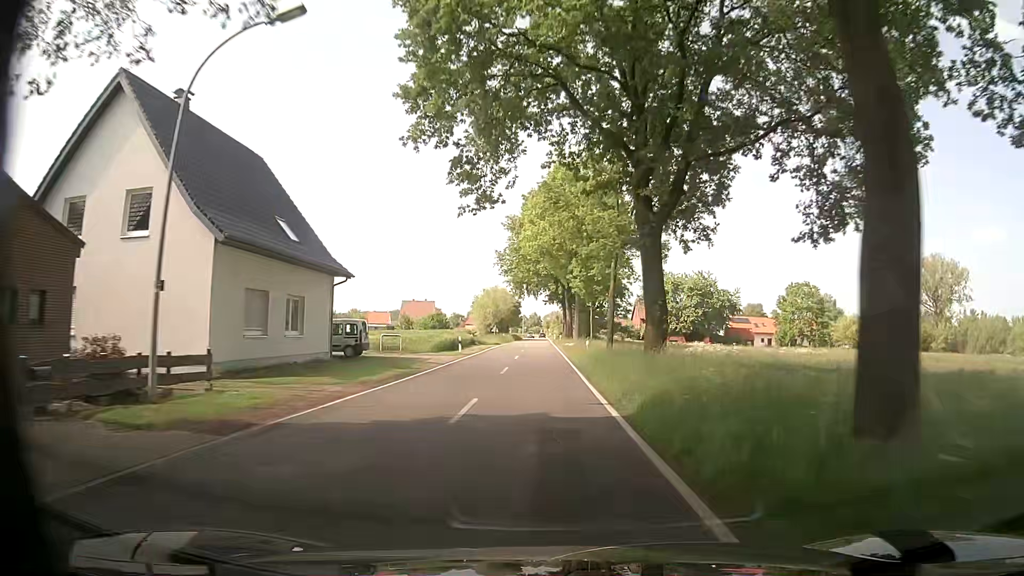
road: tertiary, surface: asphalt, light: Day
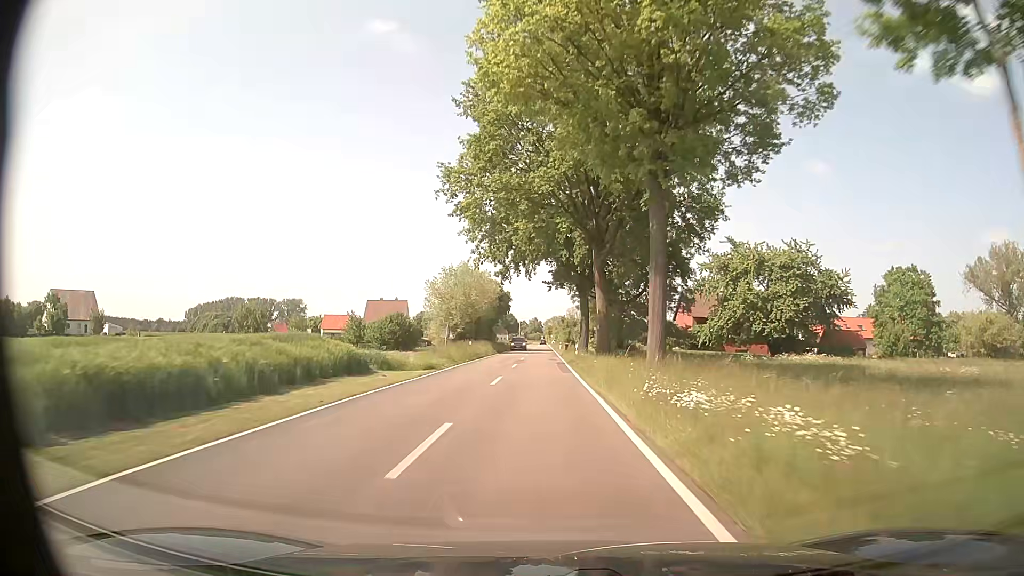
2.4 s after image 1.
(-0.4, +40.2) m; 0°
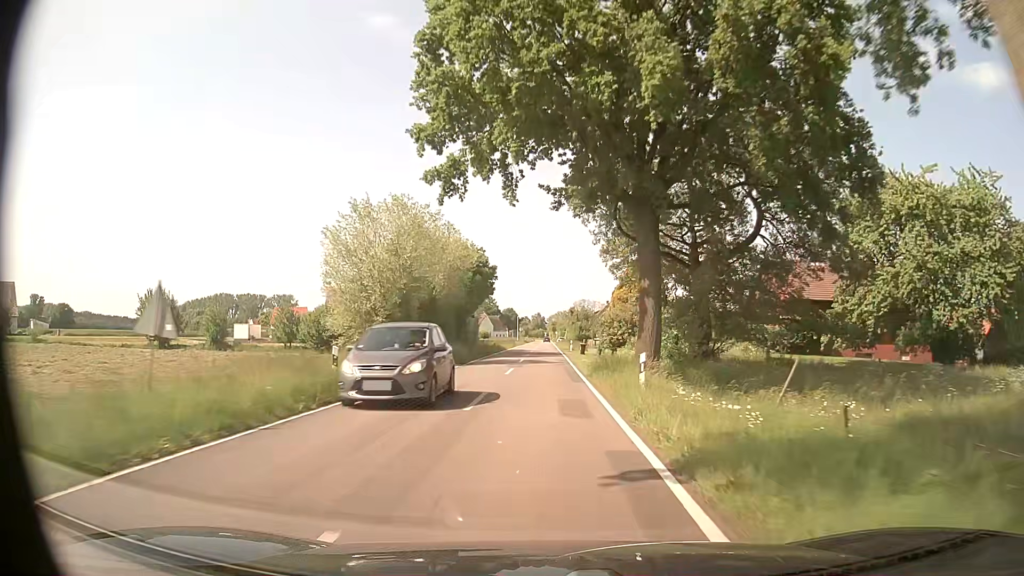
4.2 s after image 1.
(0.0, +30.3) m; 0°
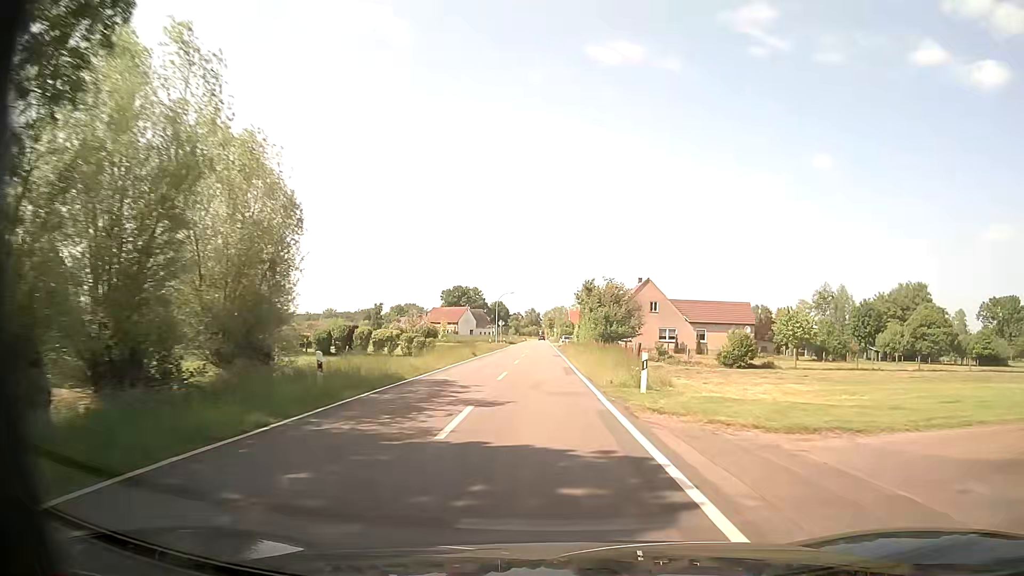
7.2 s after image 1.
(-0.4, +51.0) m; 0°
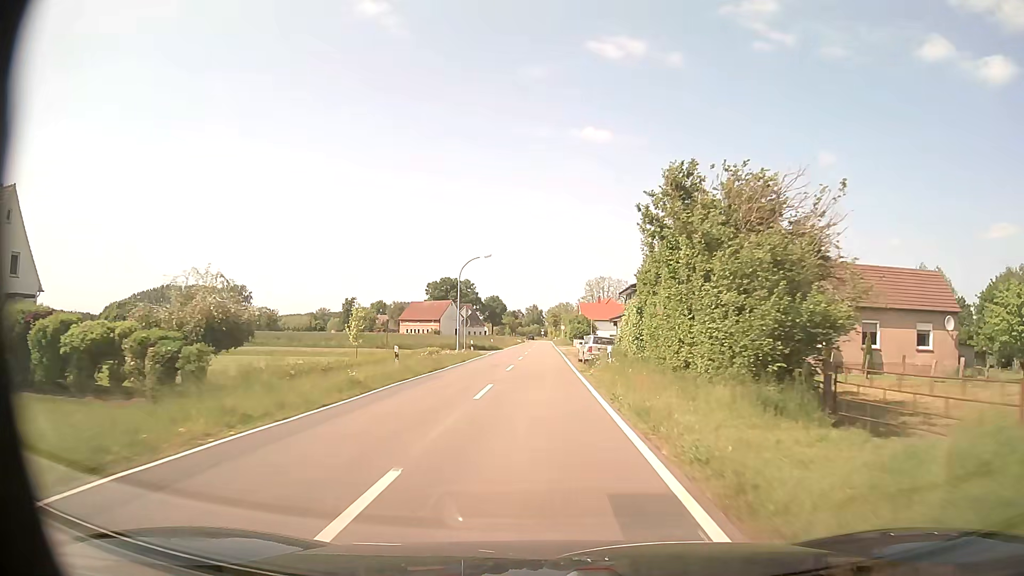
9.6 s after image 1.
(-0.1, +41.5) m; 0°
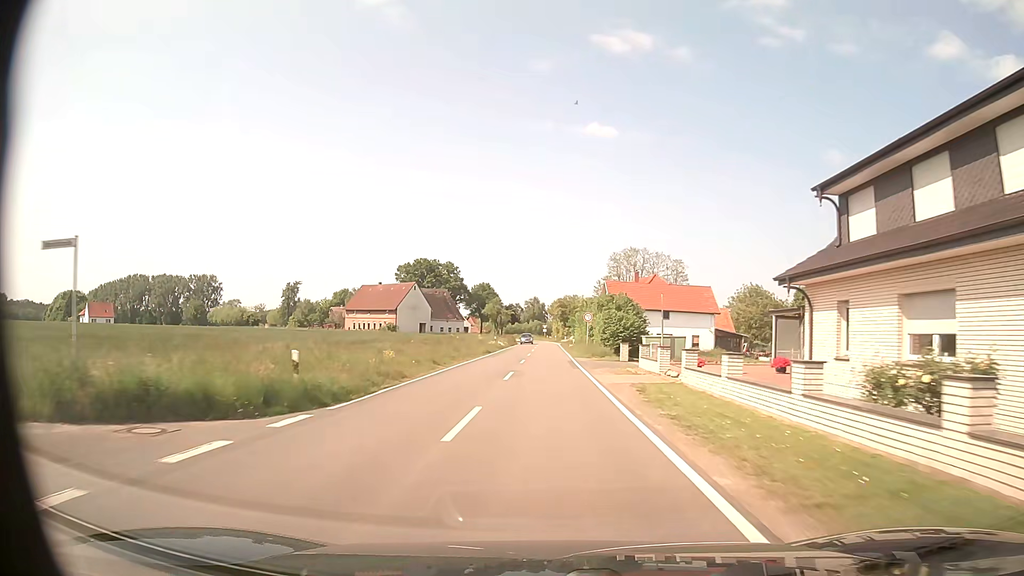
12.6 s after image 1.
(-0.2, +52.8) m; 0°
(0, +10) (0, +20) (0, +30) (0, +40) (0, +50) (0, +60) (+1, +70) (+1, +80) (+1, +90) (0, +100) m
